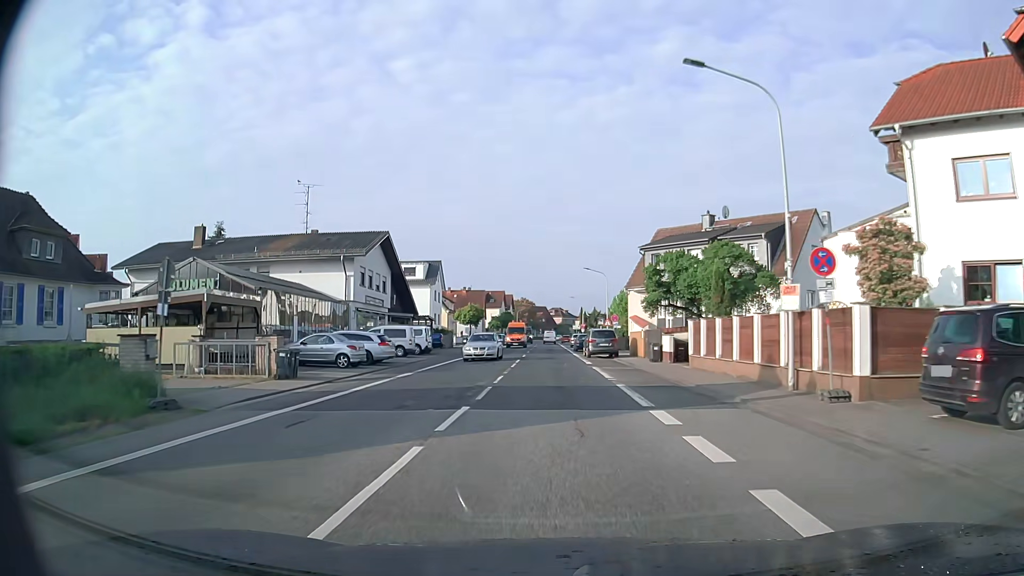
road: secondary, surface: asphalt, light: Day
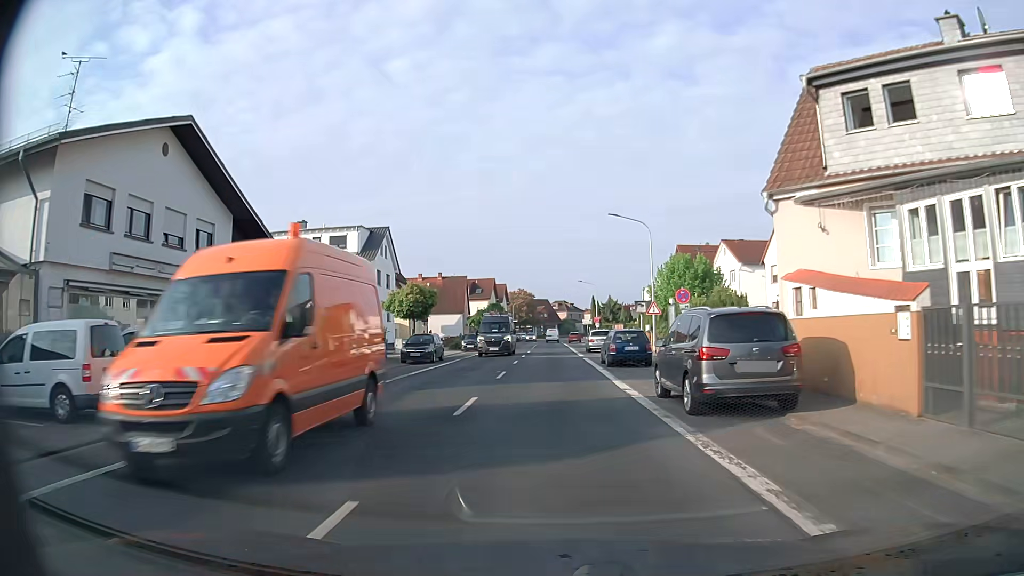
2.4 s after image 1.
(-0.2, +29.2) m; 0°
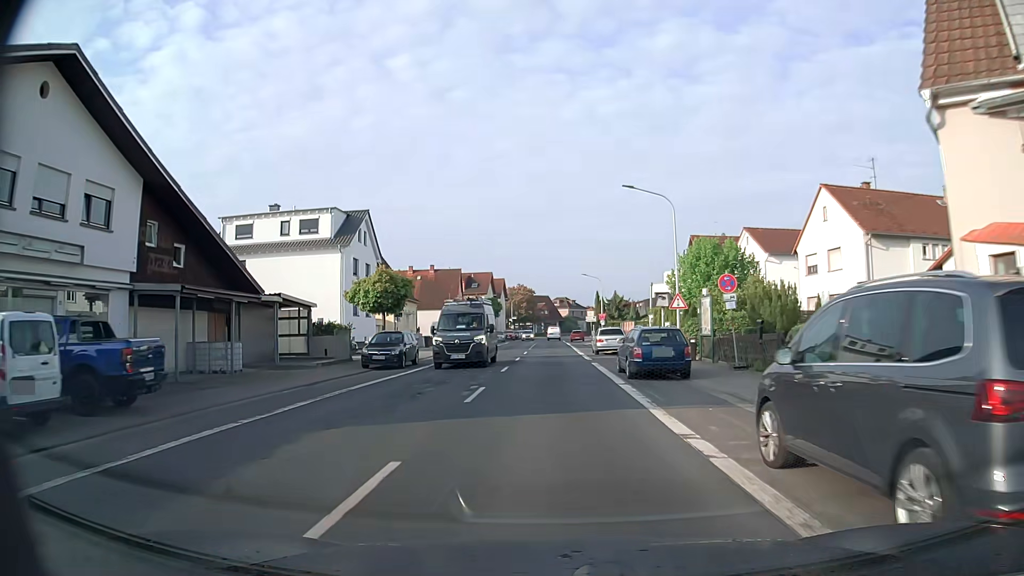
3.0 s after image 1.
(0.0, +7.2) m; 0°
(0, +10) (0, +20) (0, +30) (0, +40) (0, +50) (0, +60) (0, +70) (0, +80) (0, +90) (0, +100) m
